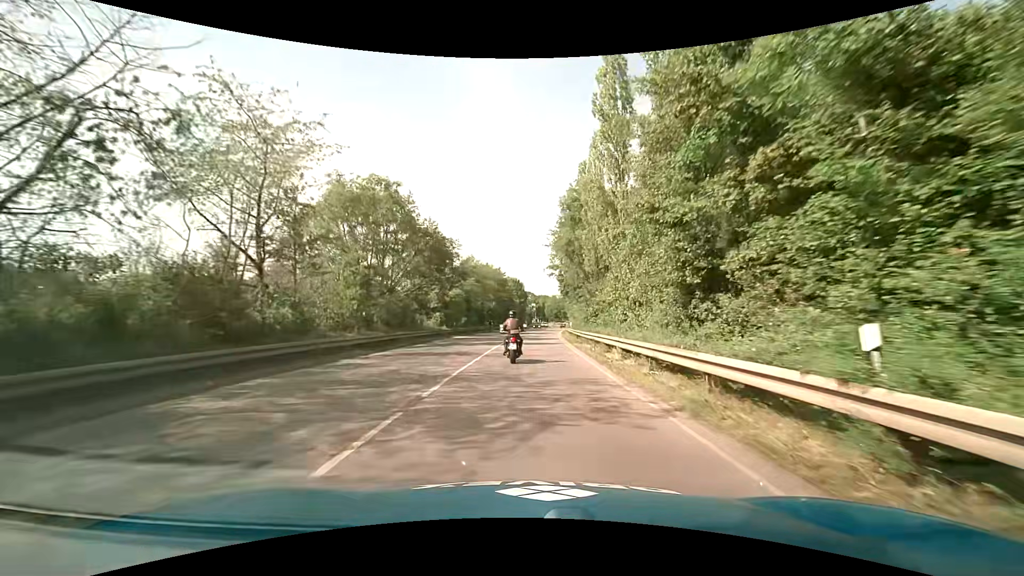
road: tertiary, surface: asphalt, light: Day
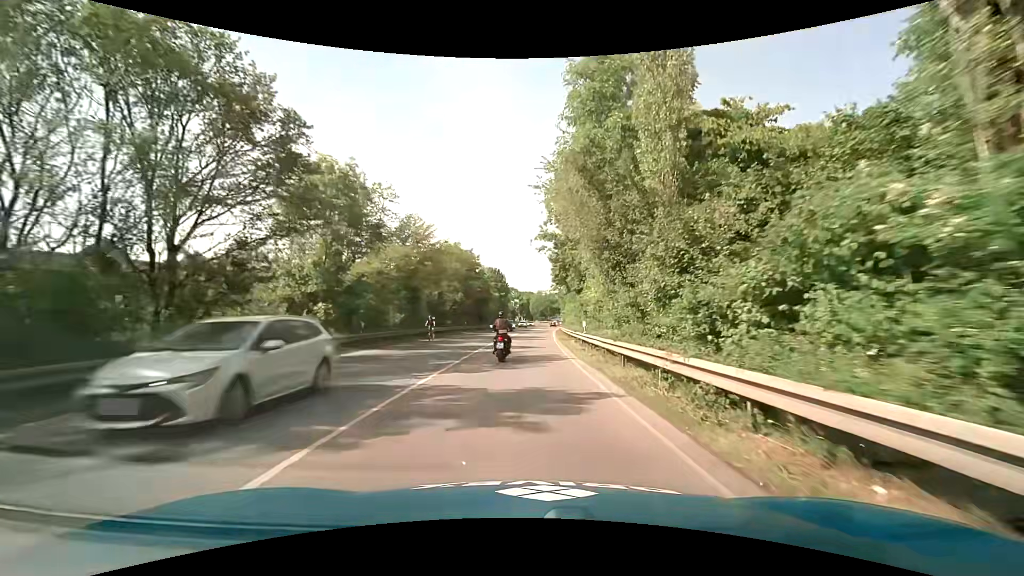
(+0.5, +22.7) m; +2°
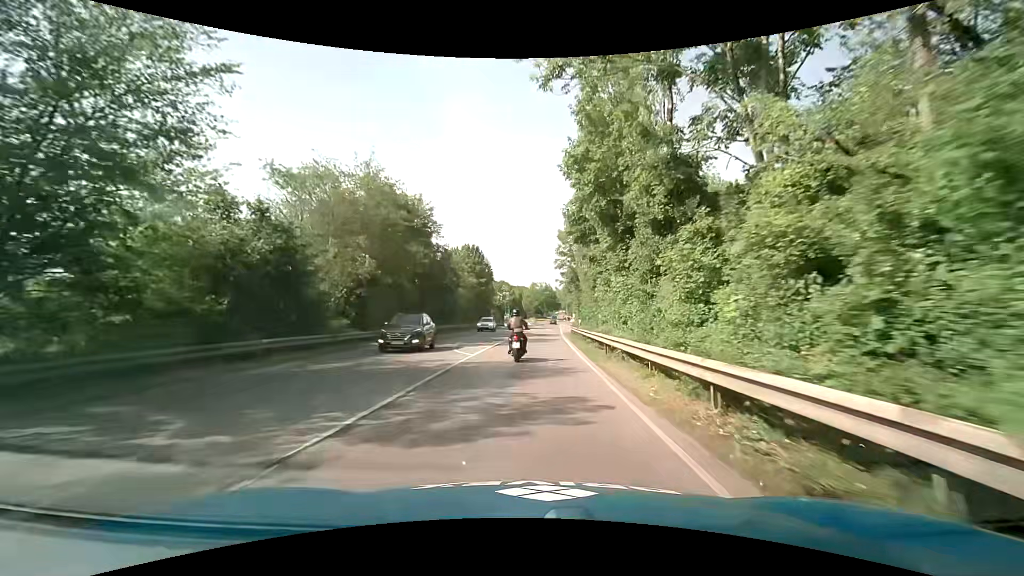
(+0.3, +31.0) m; 0°
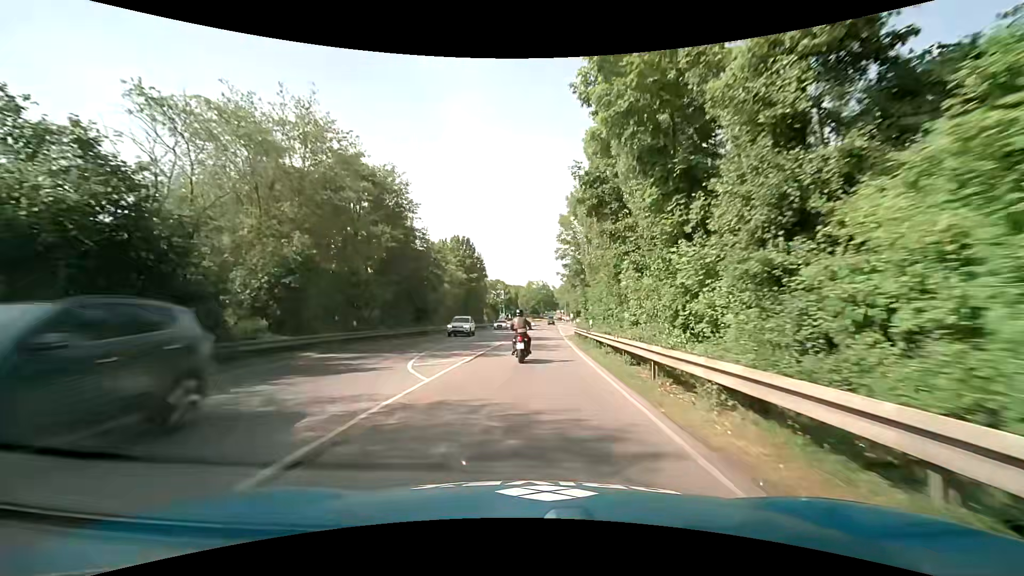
(0.0, +7.9) m; +1°
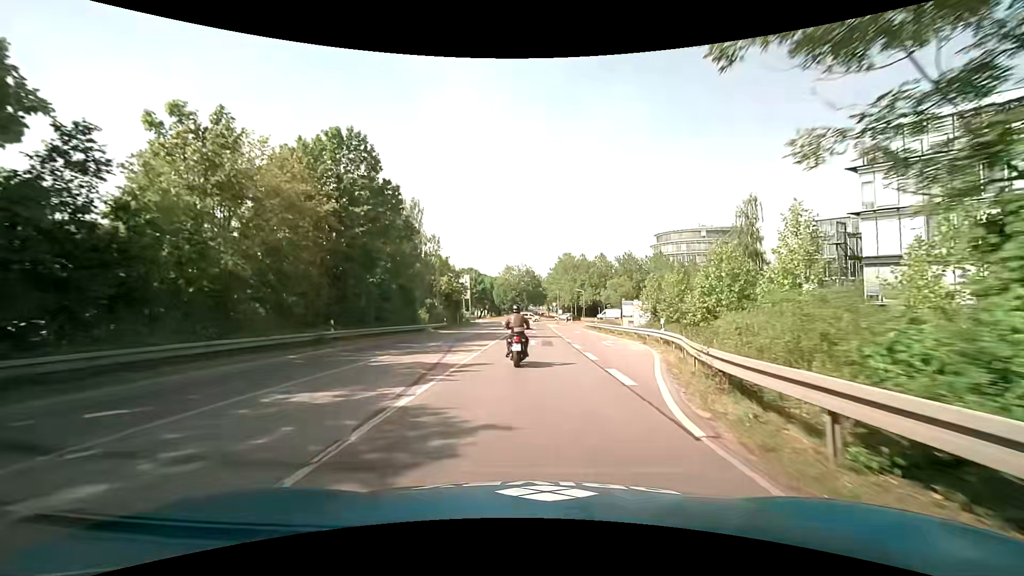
(+0.6, +38.5) m; +2°
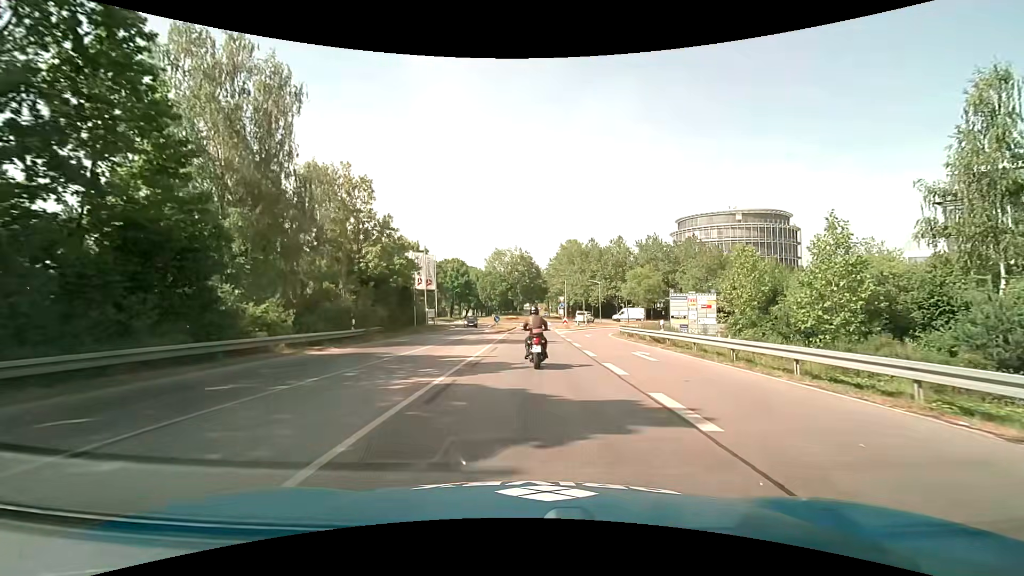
(+0.1, +27.6) m; 0°
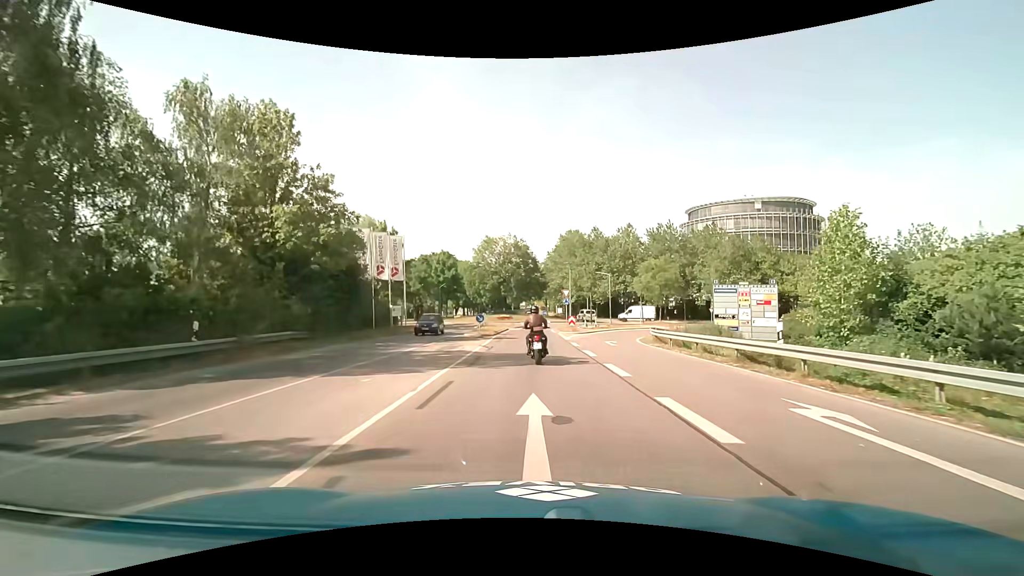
(+0.1, +12.5) m; +1°
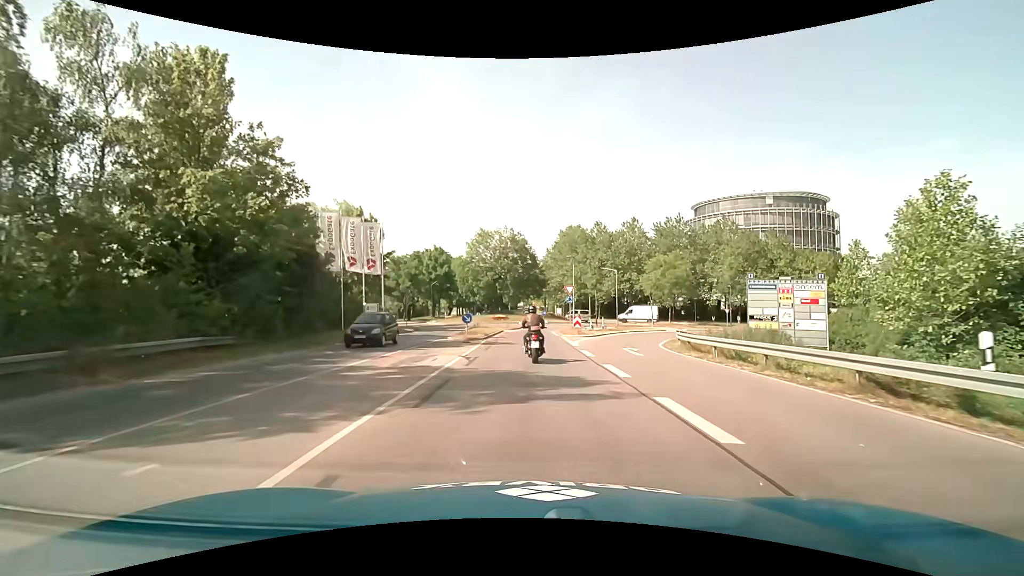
(0.0, +6.1) m; 0°
(0, +10) (0, +20) (0, +30) (0, +40) (+2, +50) (+7, +59) (+11, +67) (+11, +77) (+4, +84) (-6, +86) m
